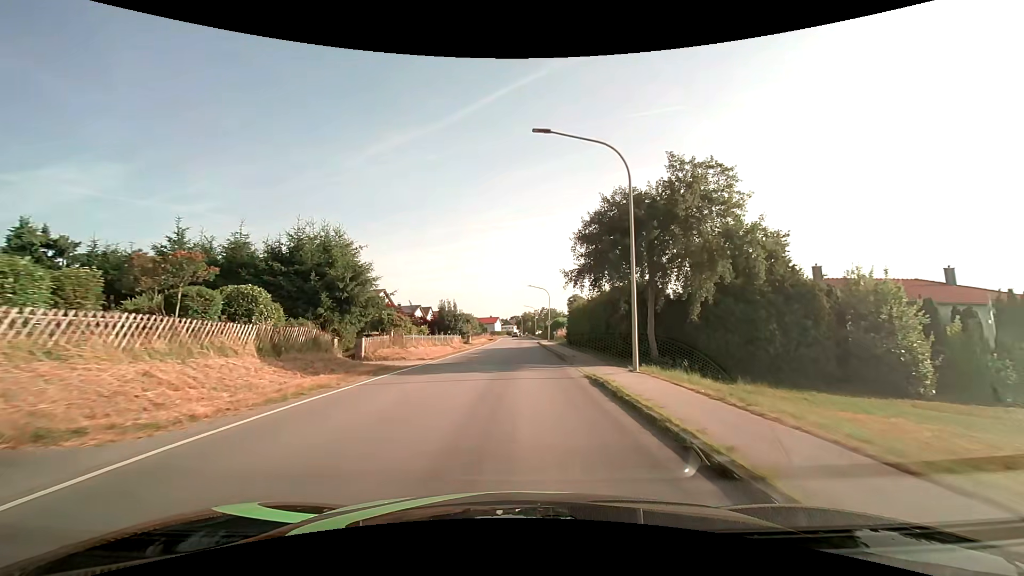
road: secondary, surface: asphalt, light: Day
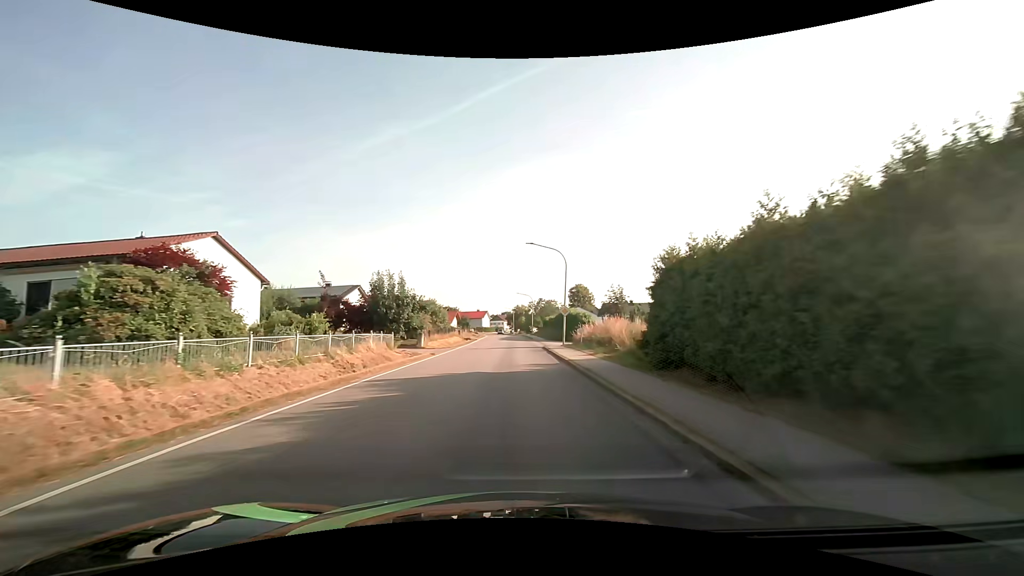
(+0.2, +30.7) m; +1°
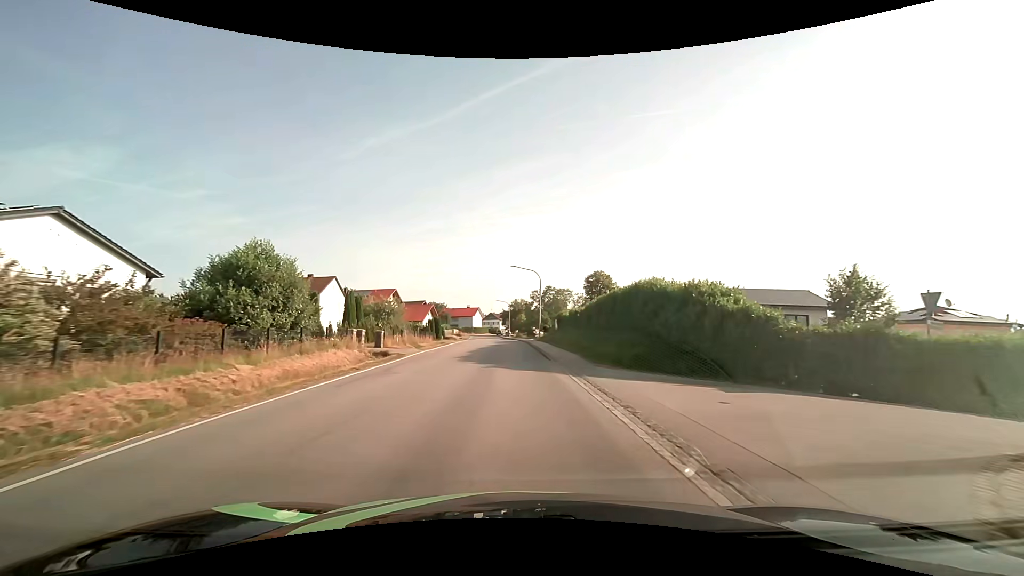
(+0.3, +38.2) m; 0°
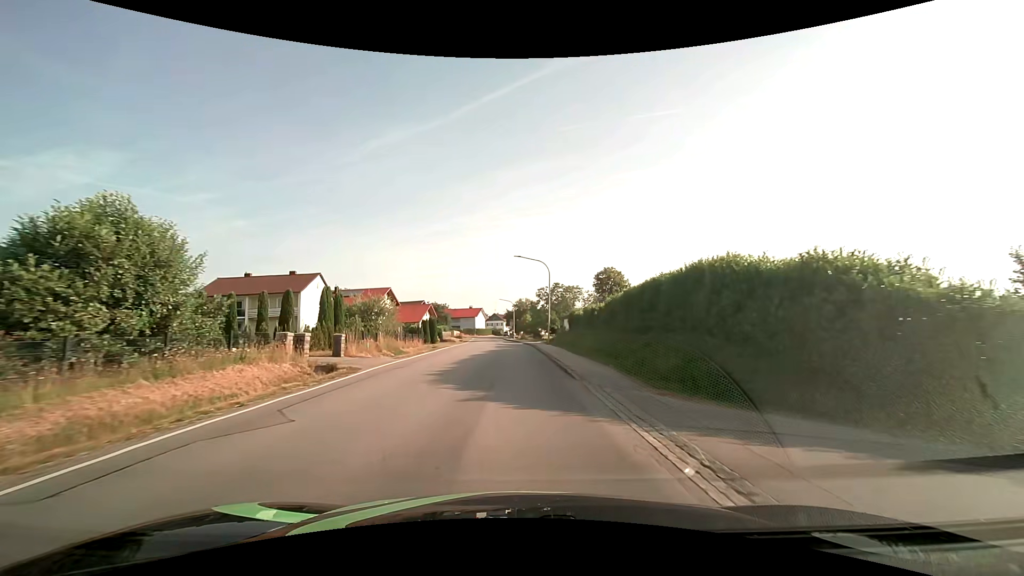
(0.0, +7.6) m; -1°
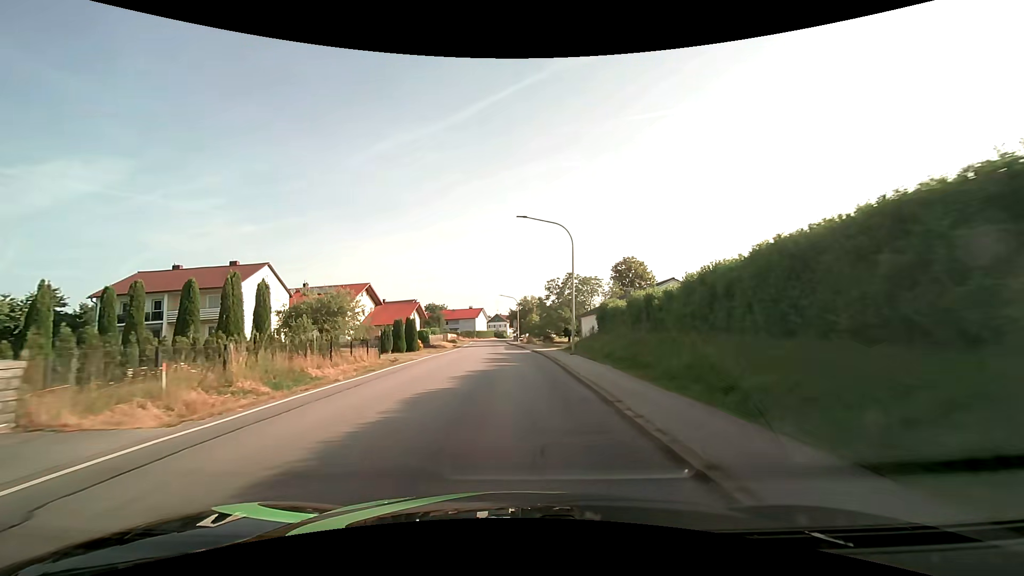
(-0.1, +15.2) m; -1°
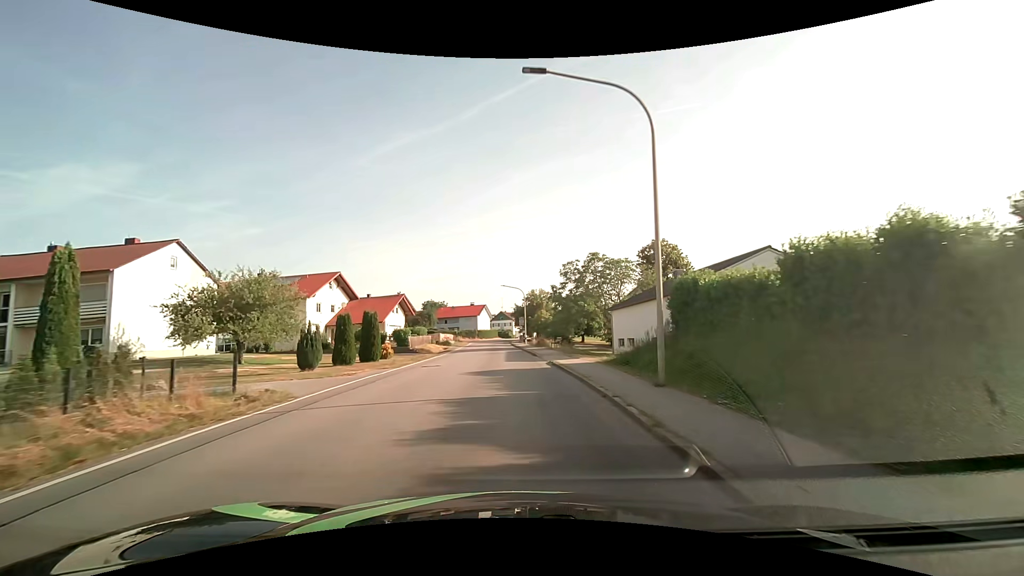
(0.0, +15.2) m; -1°
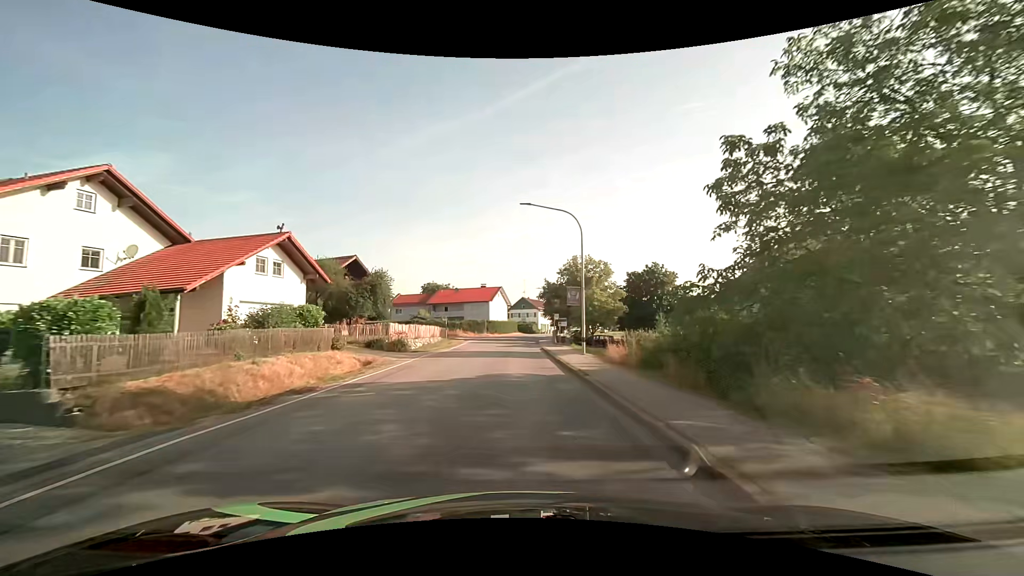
(-1.1, +38.2) m; -2°
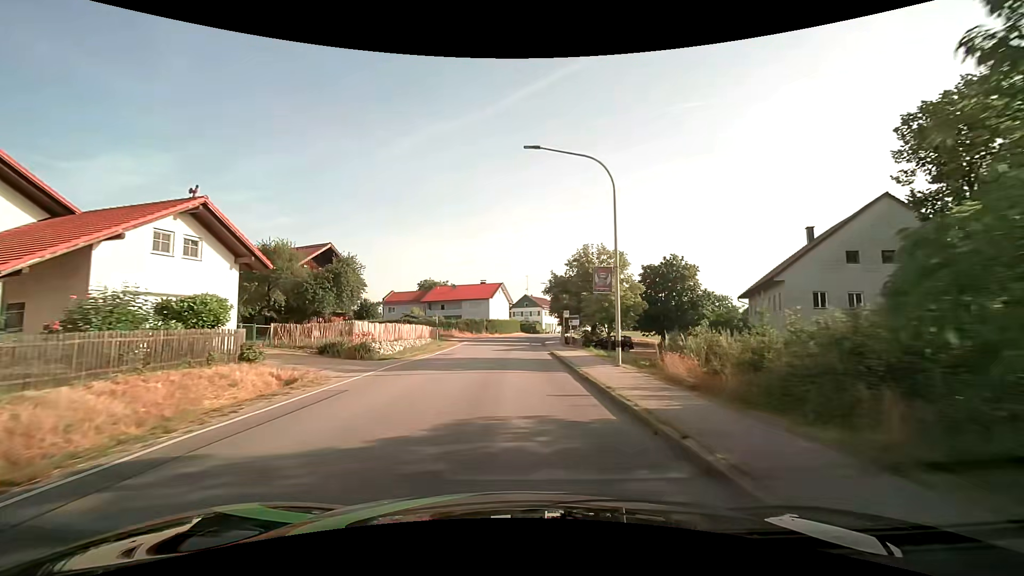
(0.0, +7.7) m; 0°
(0, +10) (0, +20) (0, +30) (0, +40) (+1, +50) (+2, +60) (+3, +70) (+5, +80) (+8, +89) (+11, +99) m
